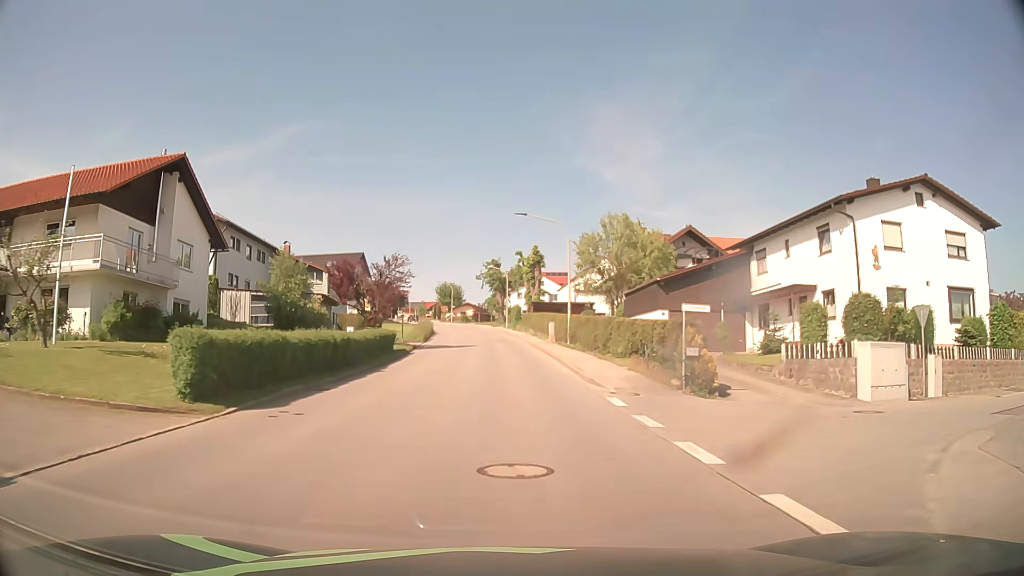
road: tertiary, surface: asphalt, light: Day
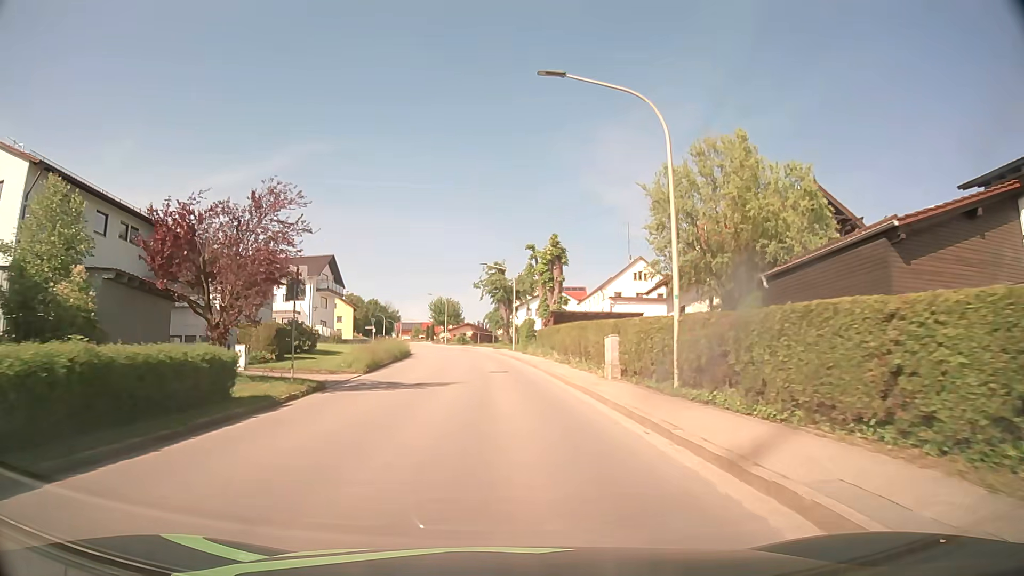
(-0.2, +22.0) m; -1°
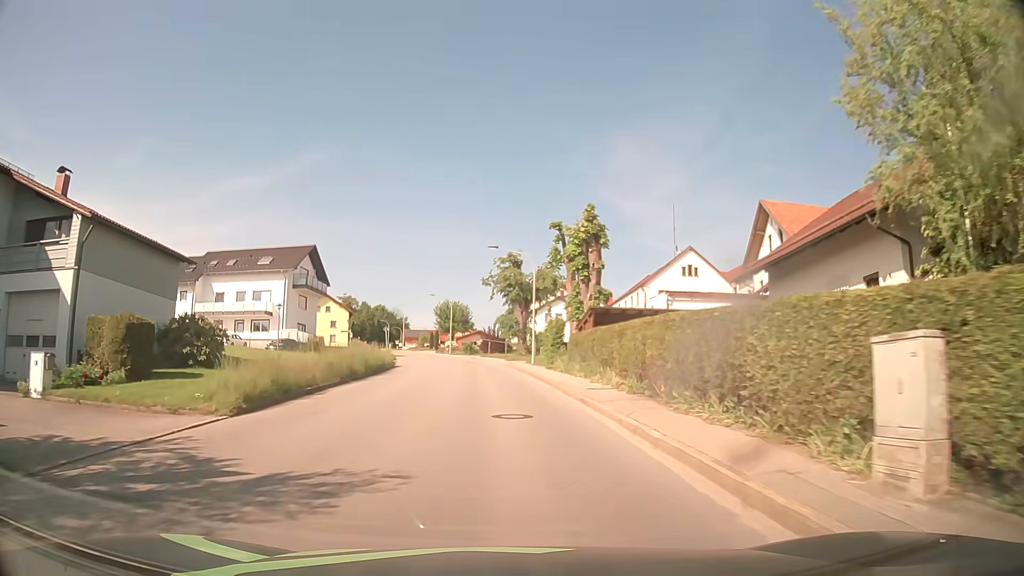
(-0.1, +14.5) m; -1°
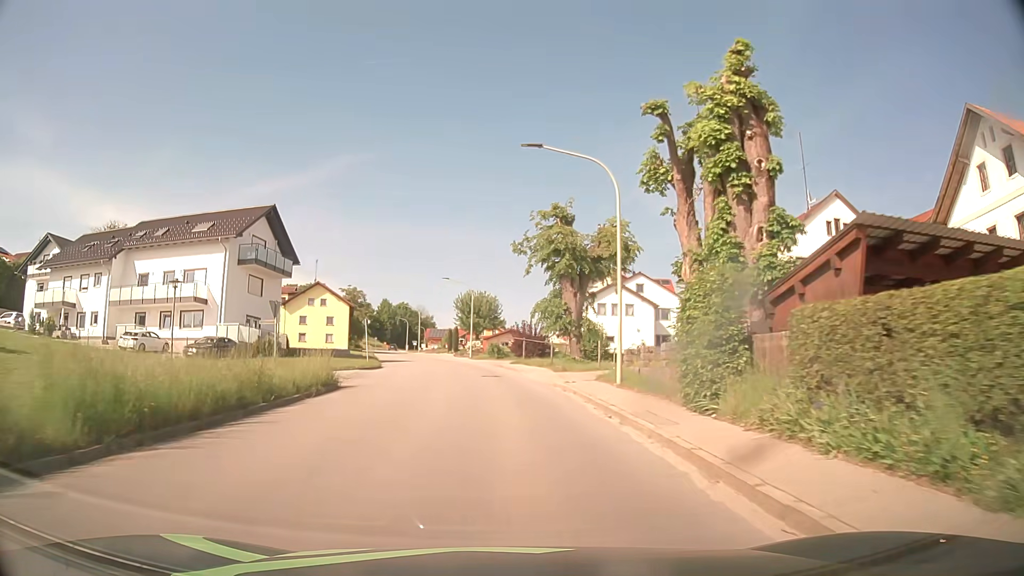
(-0.6, +22.0) m; -3°
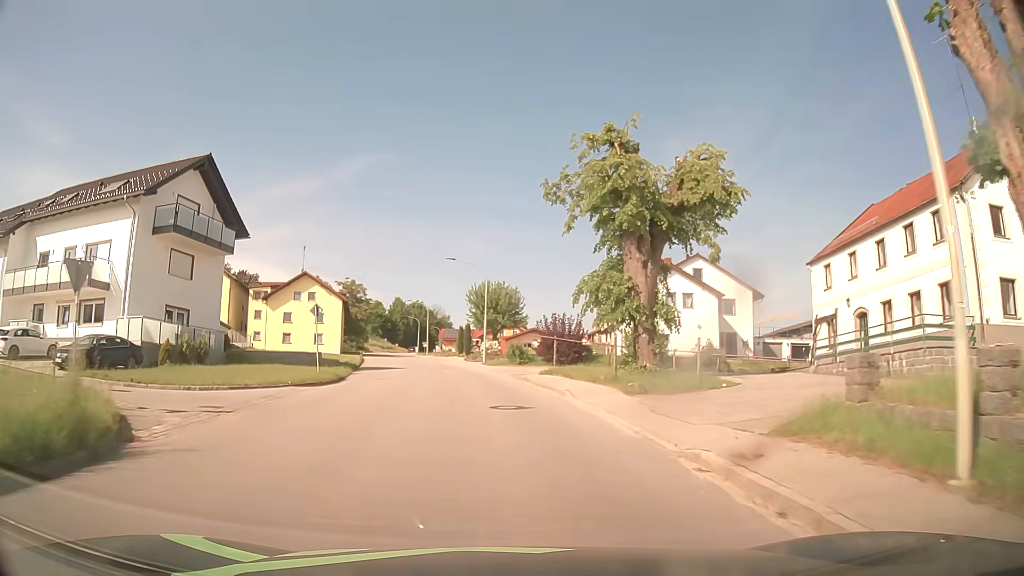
(-0.2, +14.9) m; -1°
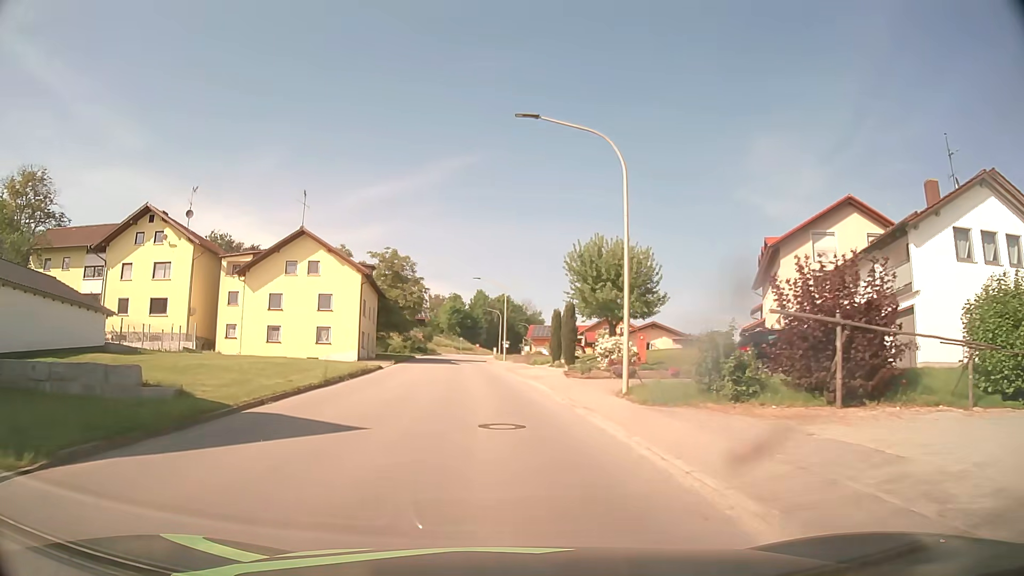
(-2.0, +30.0) m; -8°
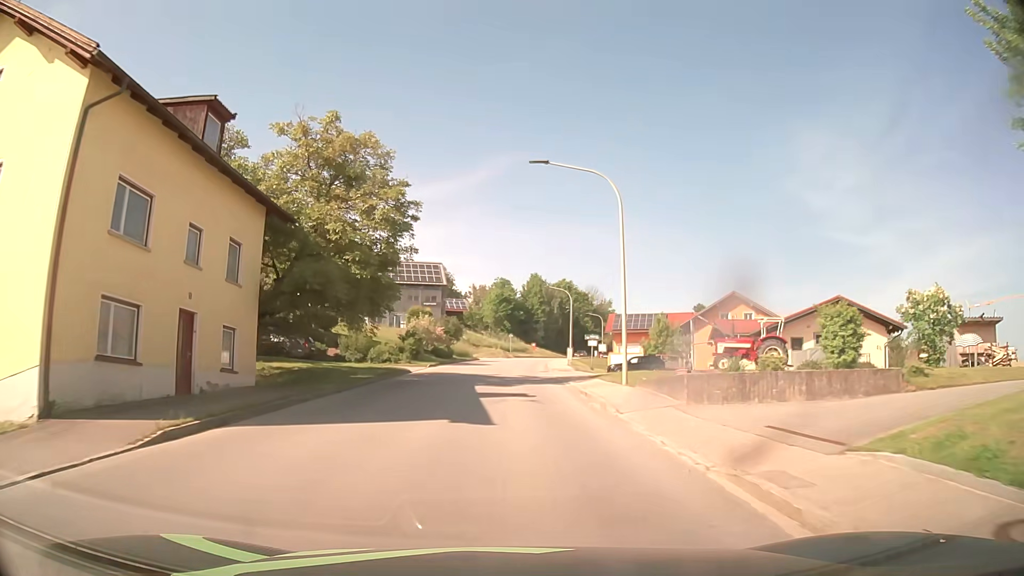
(-2.2, +38.0) m; -5°
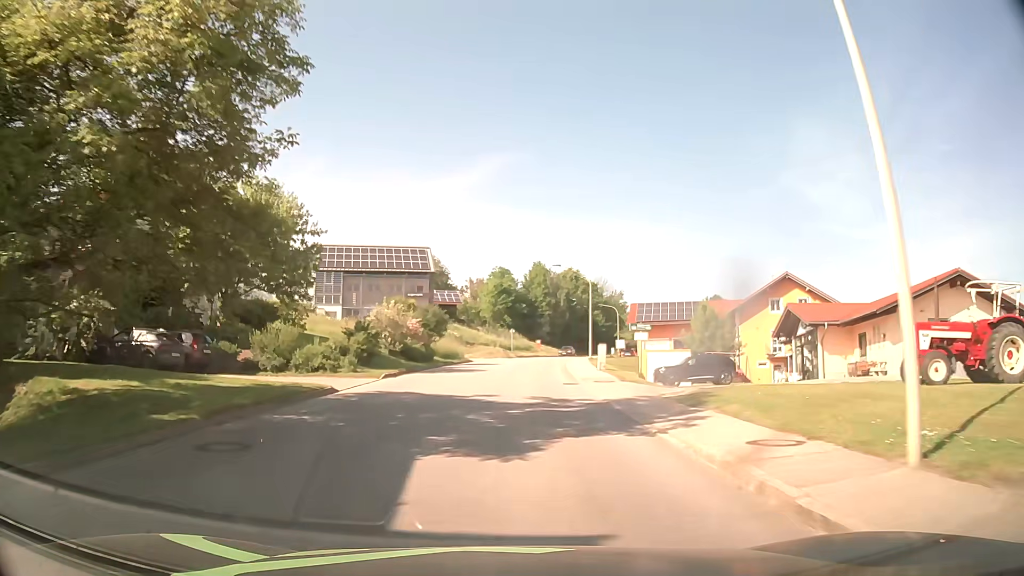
(0.0, +15.3) m; 0°
(0, +10) (0, +20) (0, +30) (+1, +40) (+2, +50) (+3, +60) (+5, +70) (+7, +80) (+9, +89) (+12, +99) m
